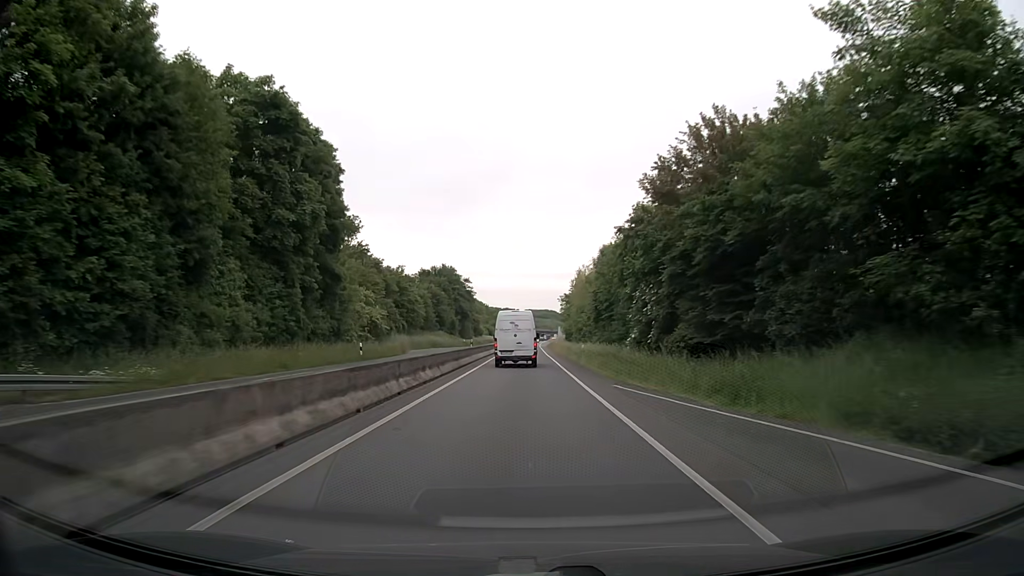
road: trunk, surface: asphalt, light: Day
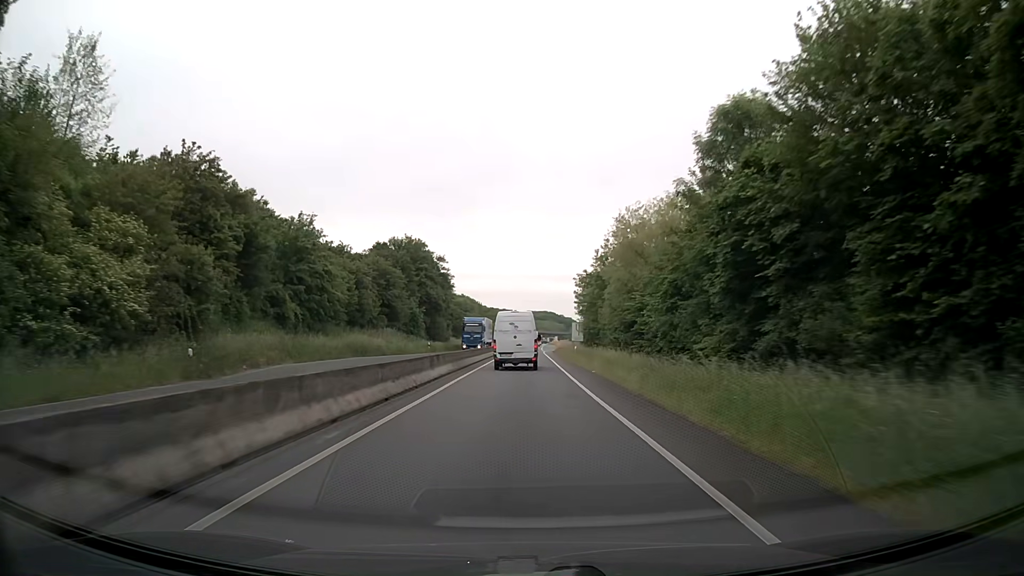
(-0.1, +37.7) m; 0°
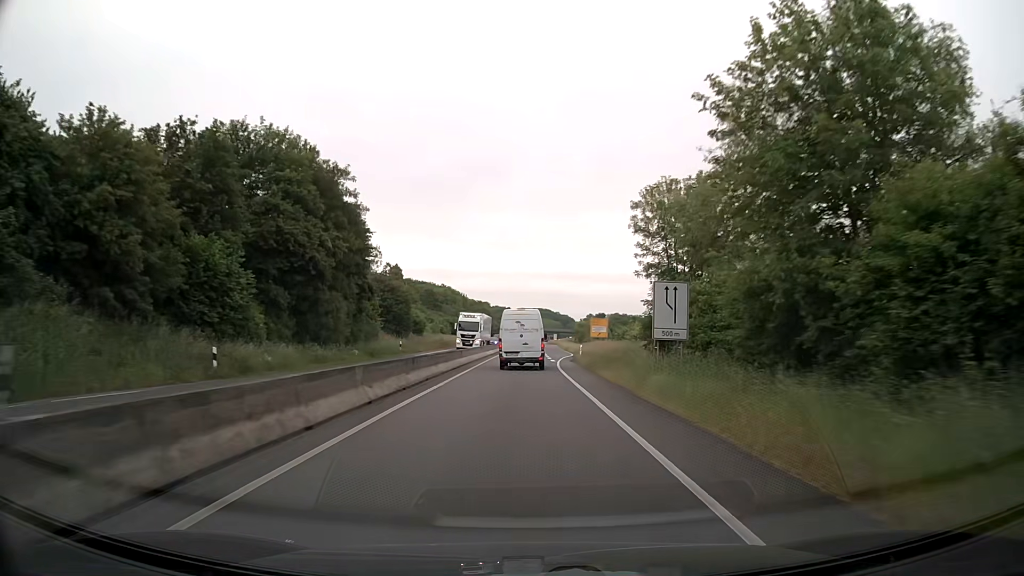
(+0.6, +49.2) m; +1°
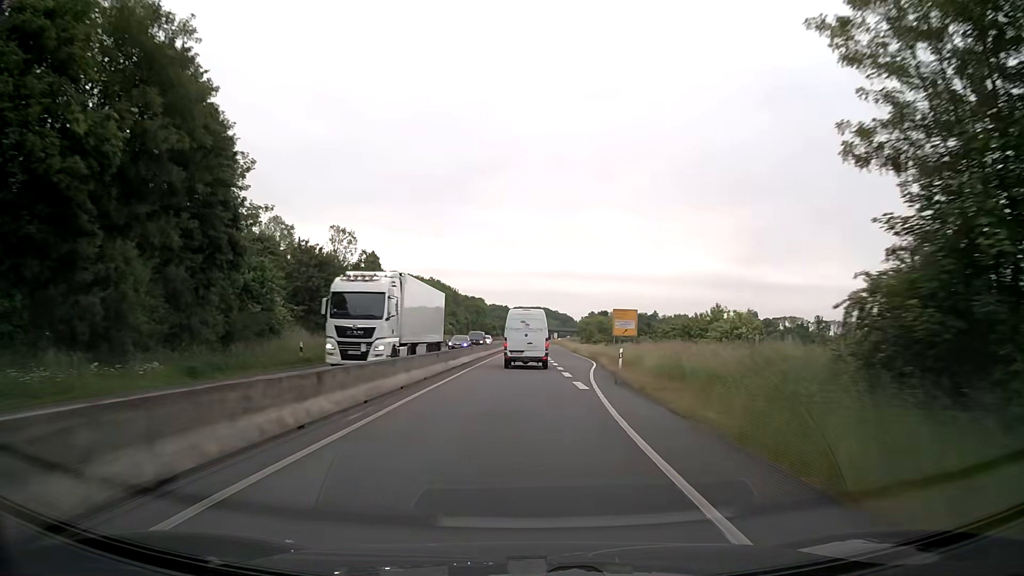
(+0.1, +24.2) m; 0°
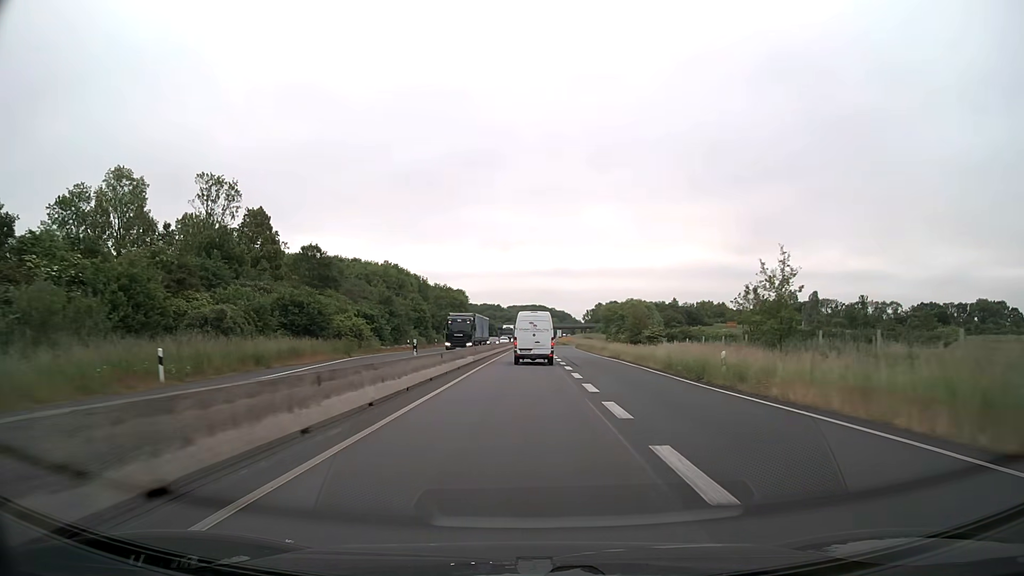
(0.0, +60.8) m; 0°
(0, +10) (0, +20) (0, +30) (0, +40) (0, +50) (0, +60) (0, +70) (0, +80) (0, +90) (+1, +100) m
